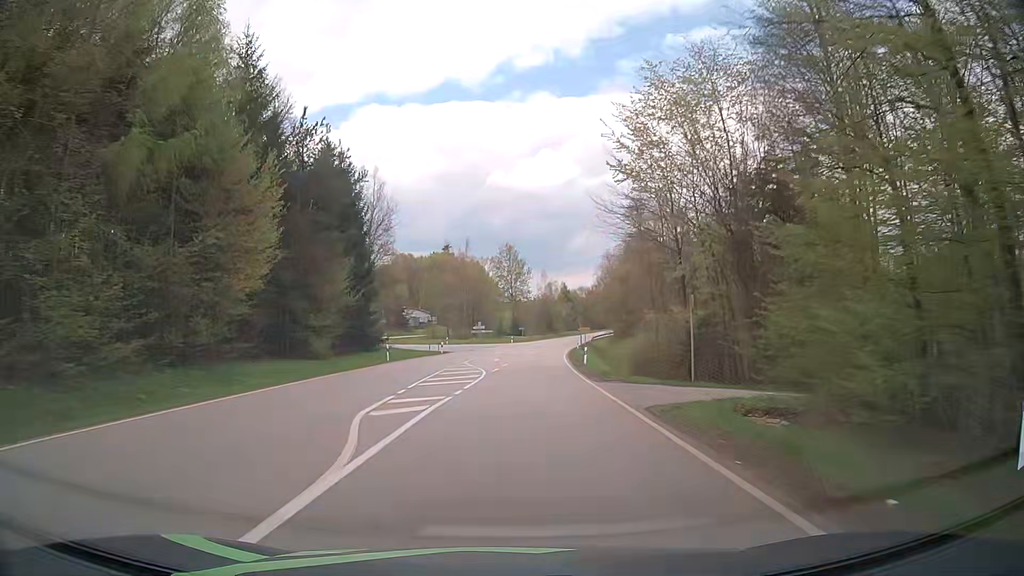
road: secondary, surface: asphalt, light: Day
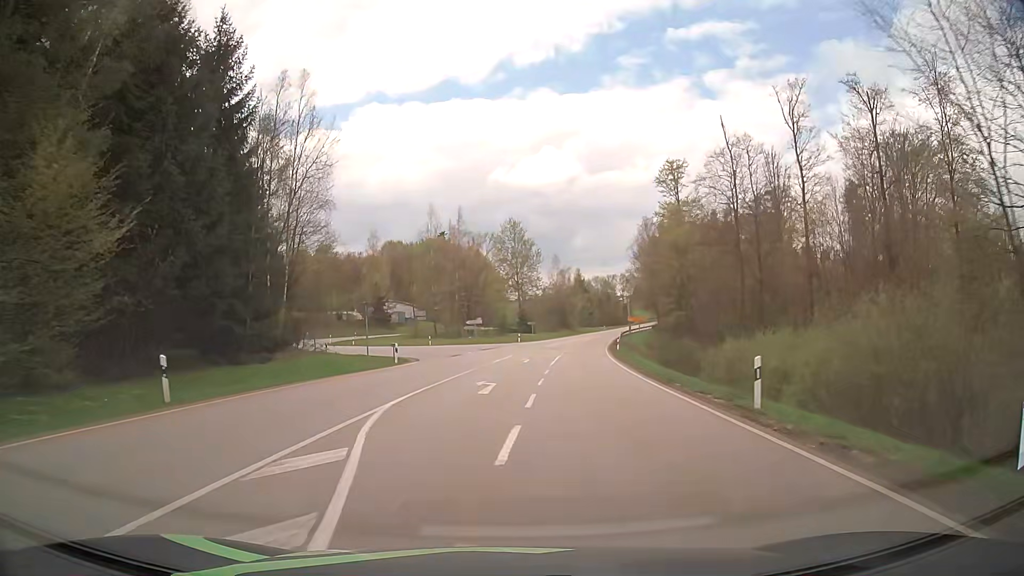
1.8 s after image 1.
(+0.1, +27.9) m; 0°
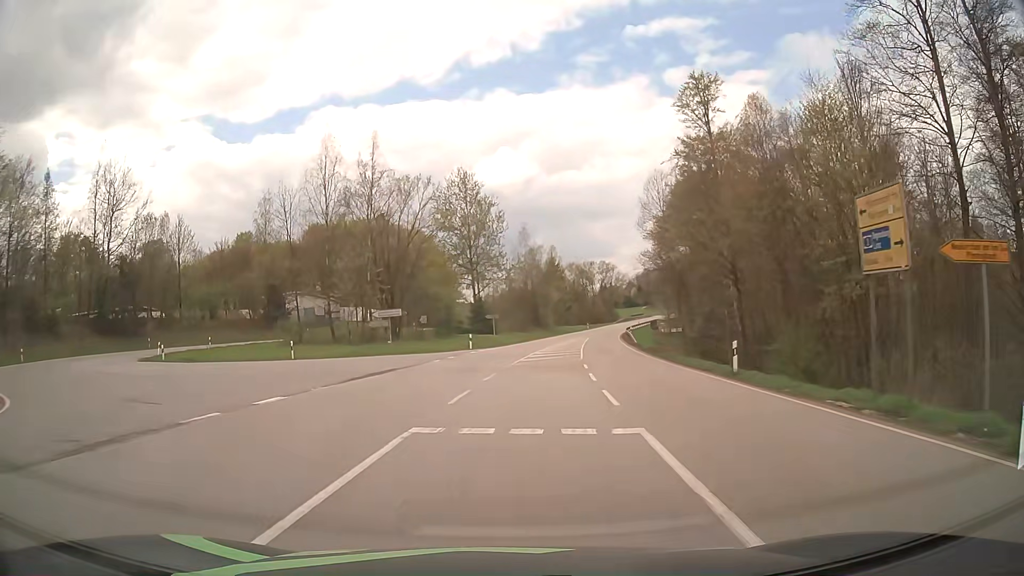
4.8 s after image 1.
(+1.0, +36.6) m; +4°
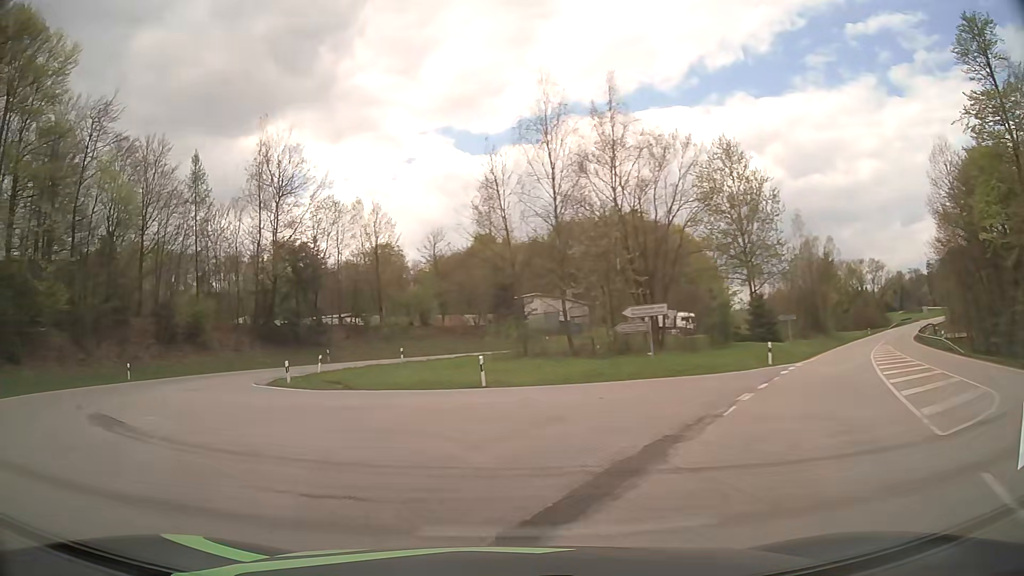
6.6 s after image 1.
(-2.1, +15.4) m; -22°
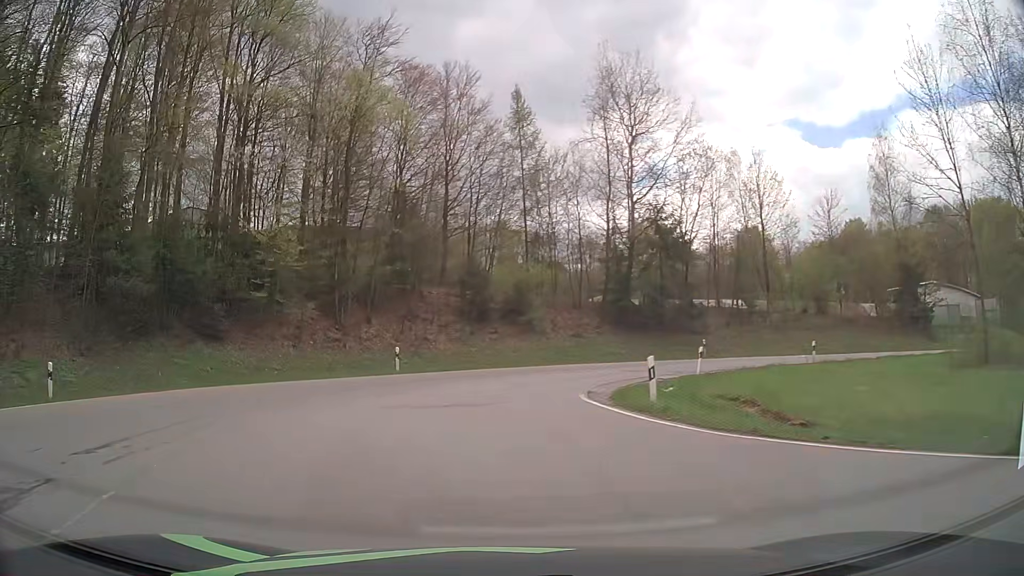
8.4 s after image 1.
(-3.9, +13.8) m; -31°
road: tertiary
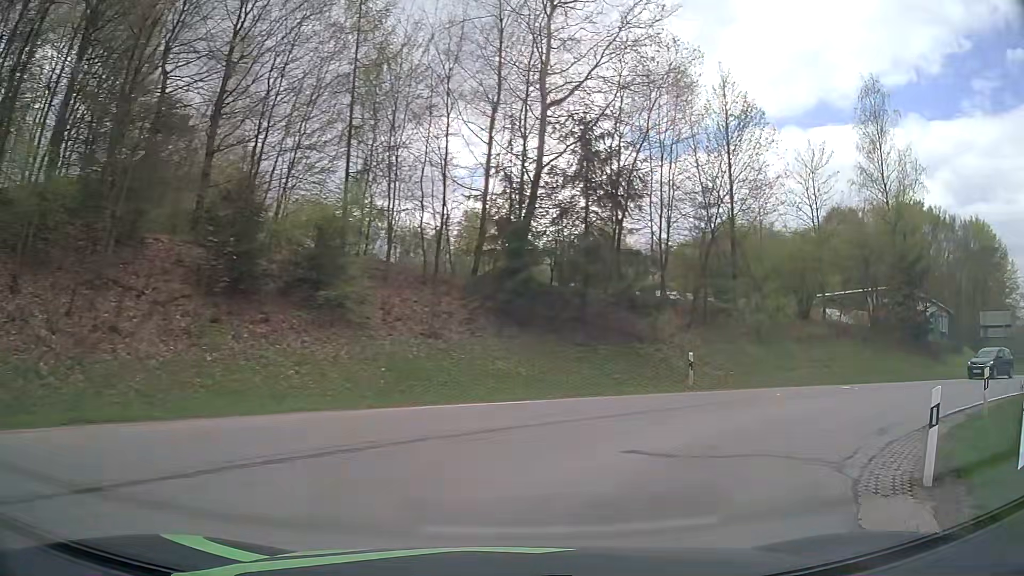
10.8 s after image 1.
(+0.2, +19.4) m; +15°
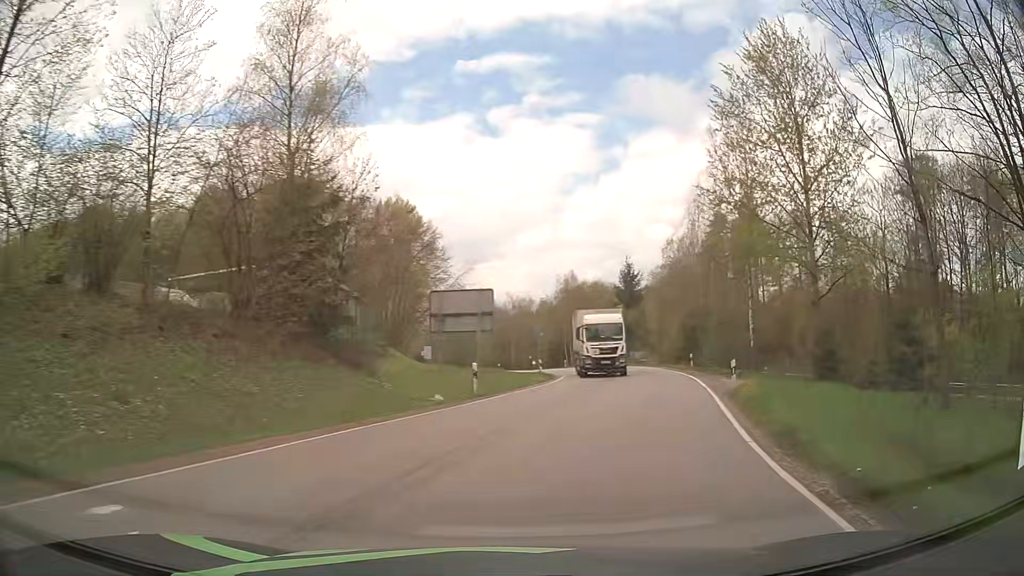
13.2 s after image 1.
(+7.8, +14.9) m; +54°
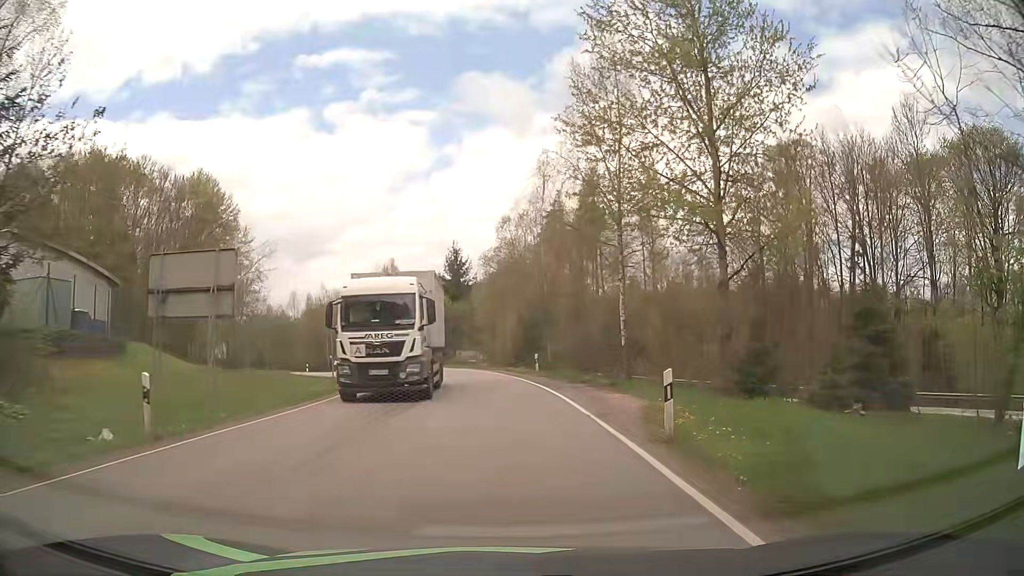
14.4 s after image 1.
(+1.5, +10.8) m; +14°
(0, +10) (0, +20) (-1, +30) (-2, +40) (-5, +49) (-8, +59) (-12, +68) (-17, +77) (-22, +85) (-28, +93) m
